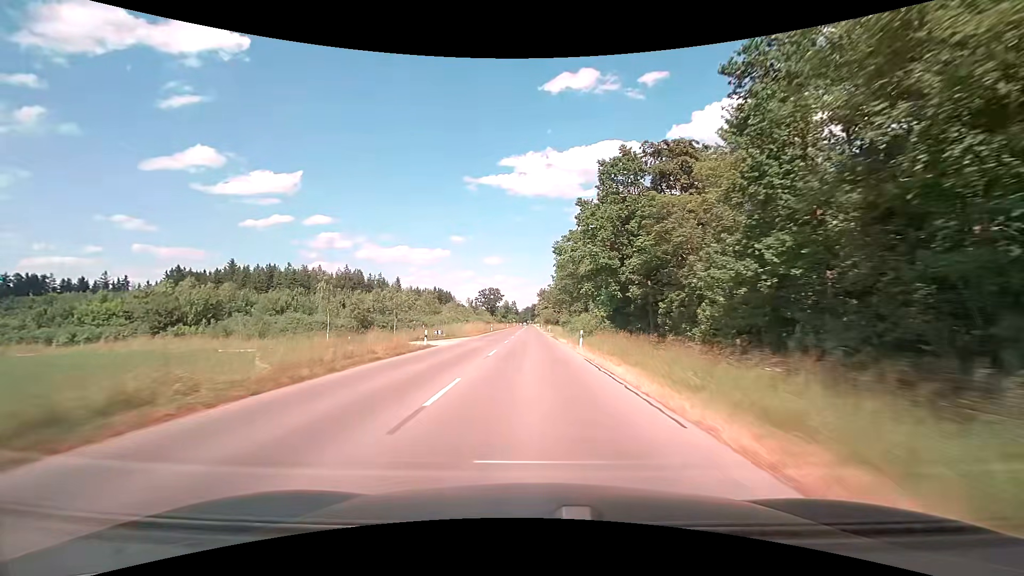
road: tertiary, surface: asphalt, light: Day
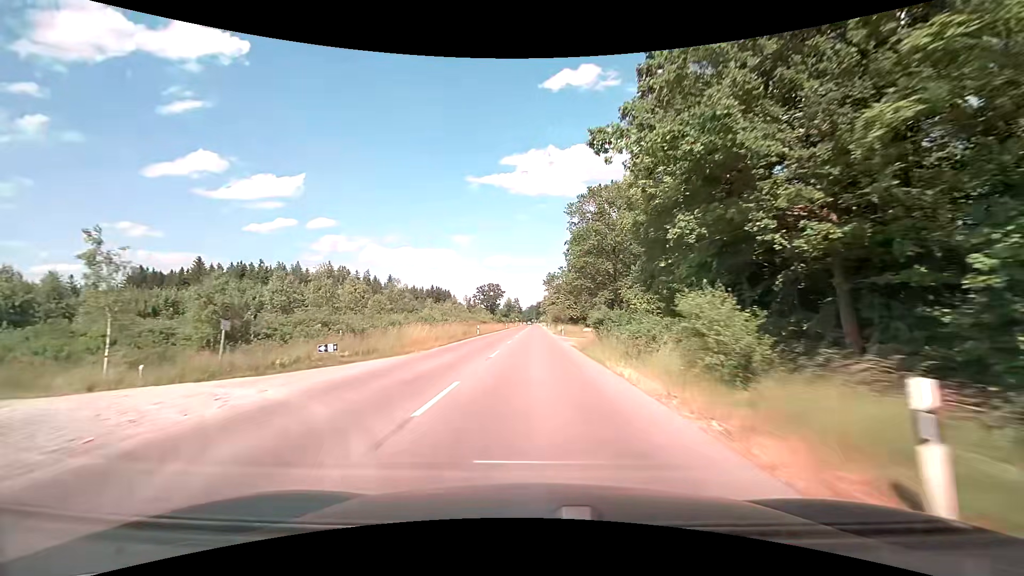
(-0.3, +24.9) m; -1°
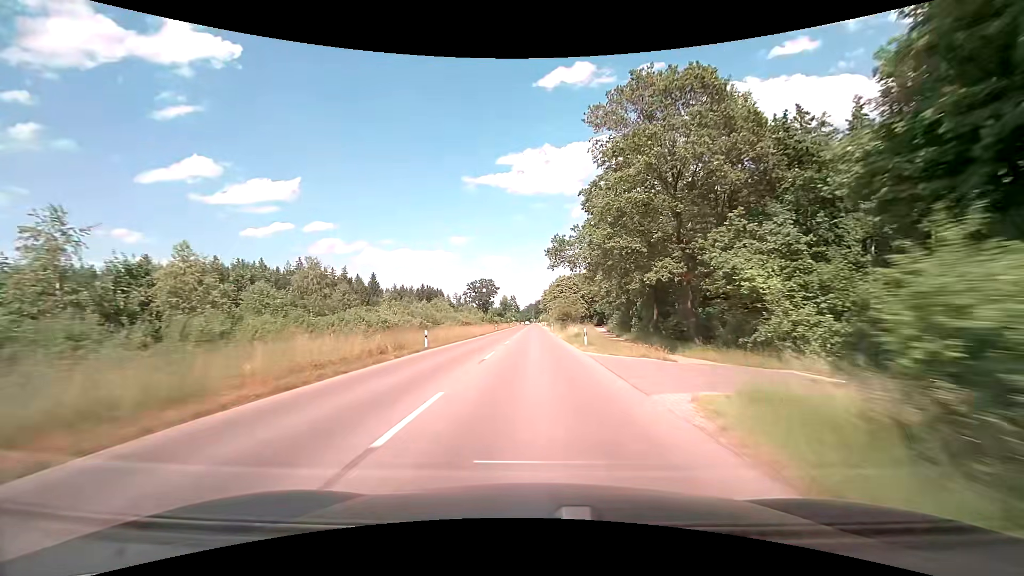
(+0.2, +25.4) m; +1°
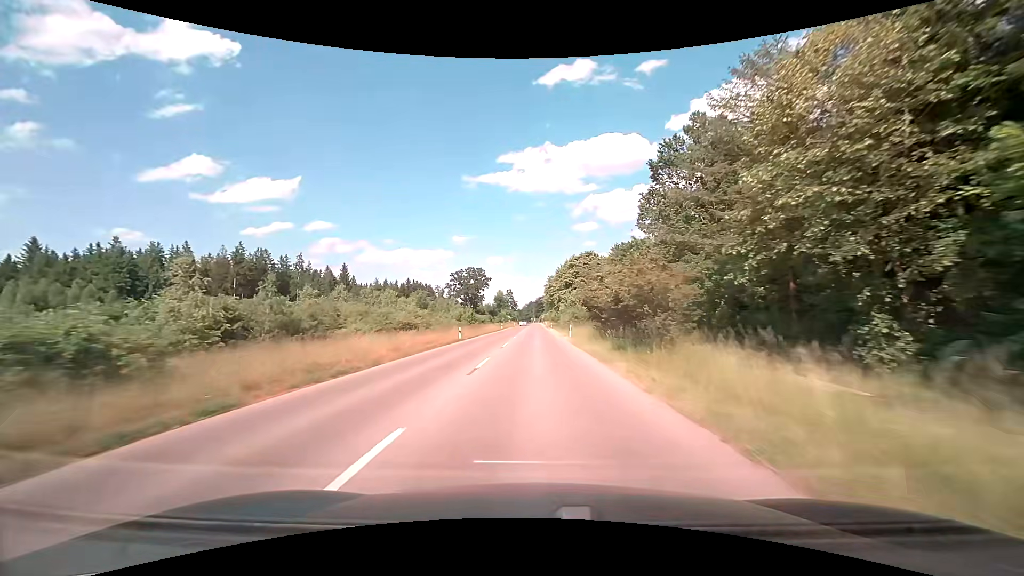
(-0.3, +38.9) m; 0°
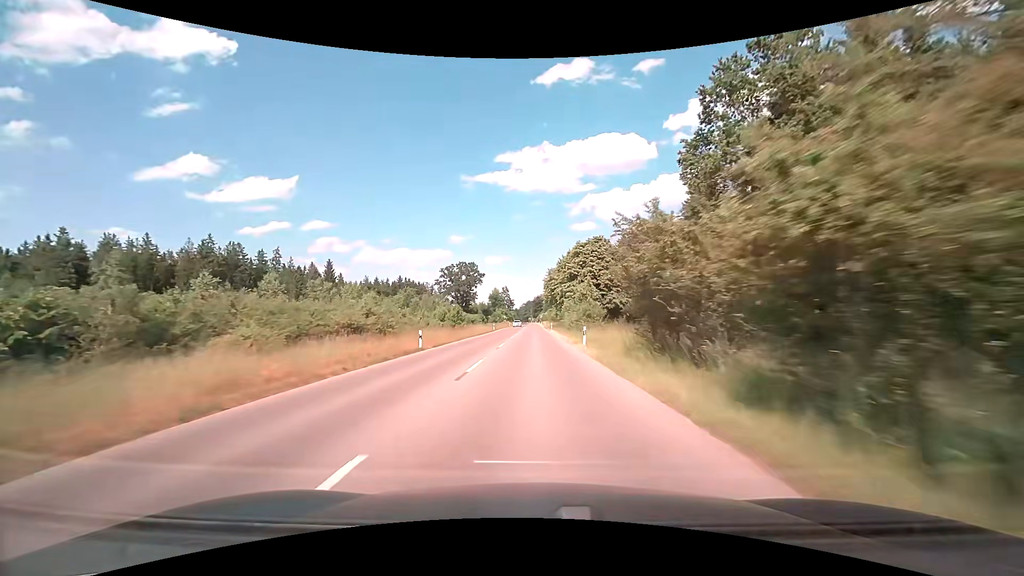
(0.0, +13.1) m; 0°
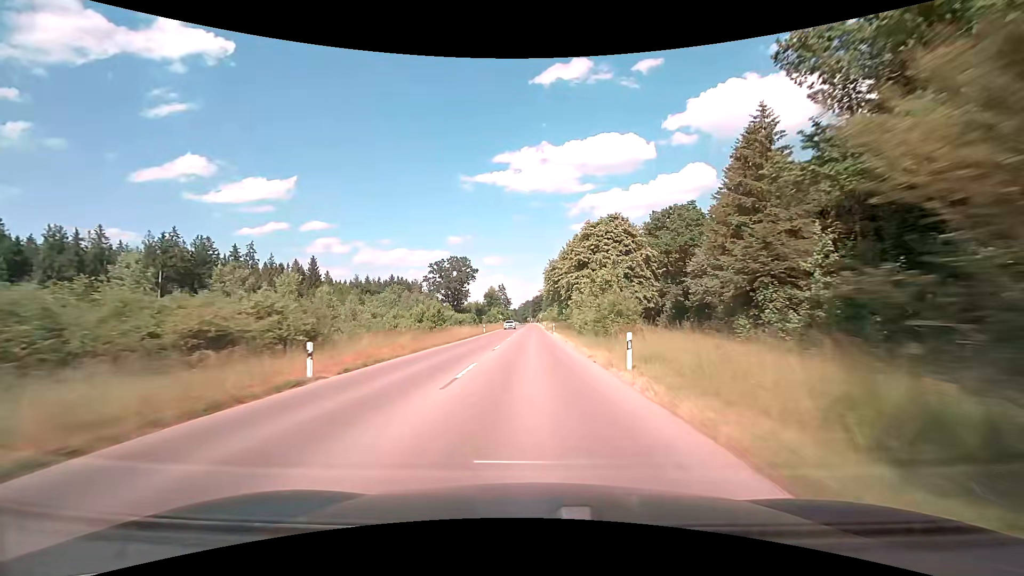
(0.0, +13.1) m; 0°
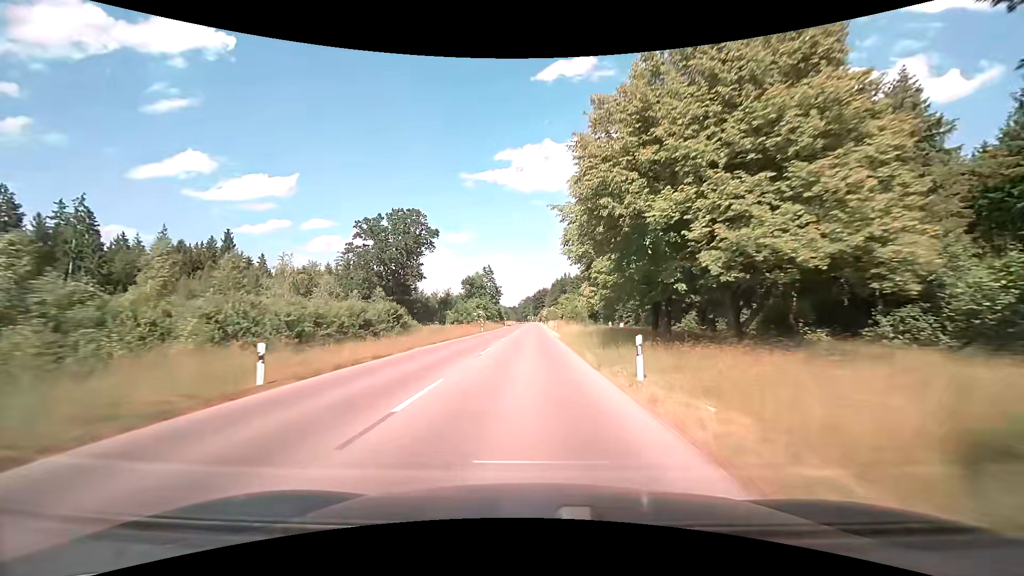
(-0.1, +52.3) m; 0°
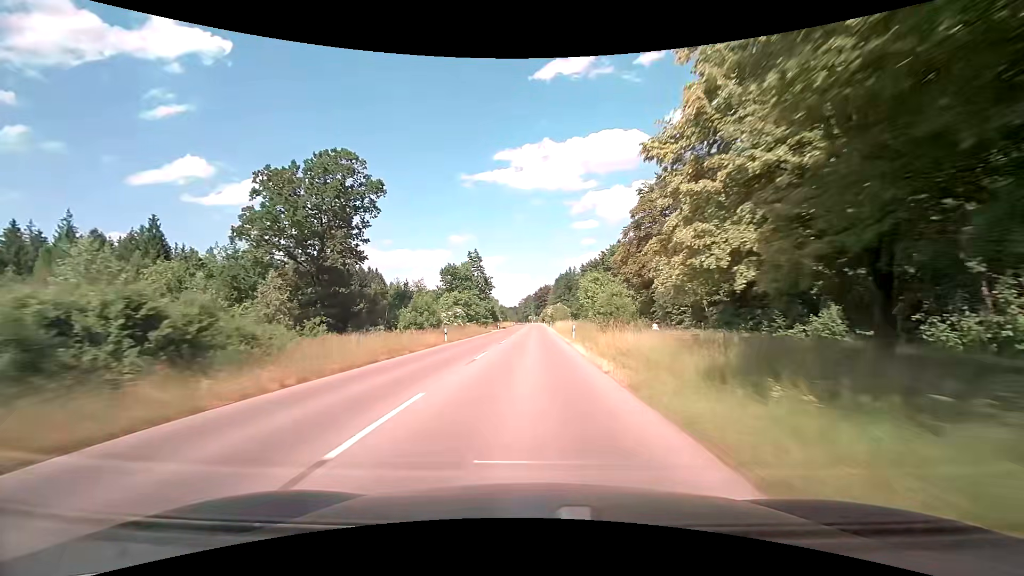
(0.0, +26.2) m; 0°
(0, +10) (0, +20) (0, +30) (0, +40) (0, +50) (0, +60) (0, +70) (0, +80) (+1, +90) (+1, +100) m
